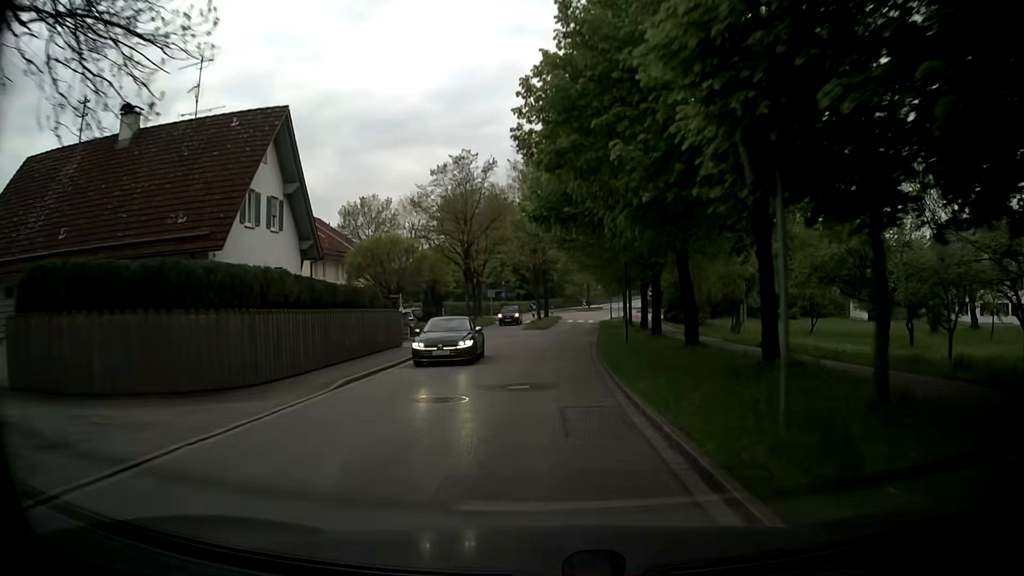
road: tertiary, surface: asphalt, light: Day
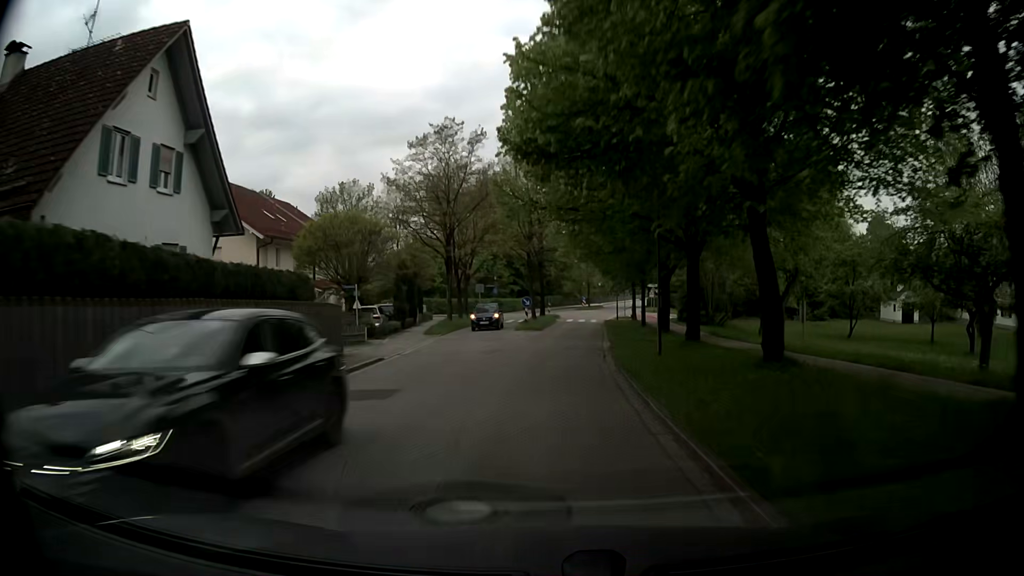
(-0.1, +8.5) m; 0°
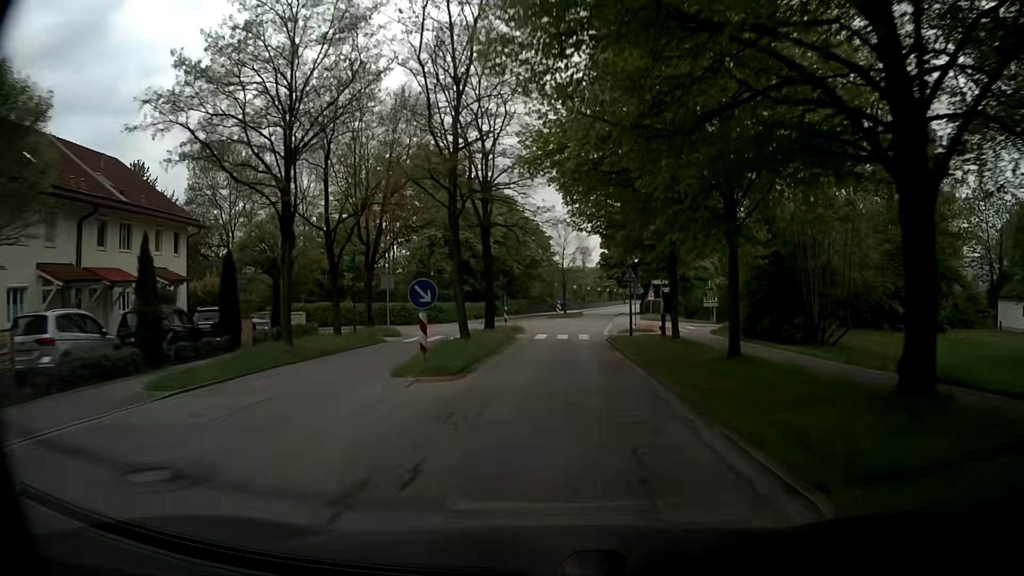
(+0.3, +25.2) m; +3°
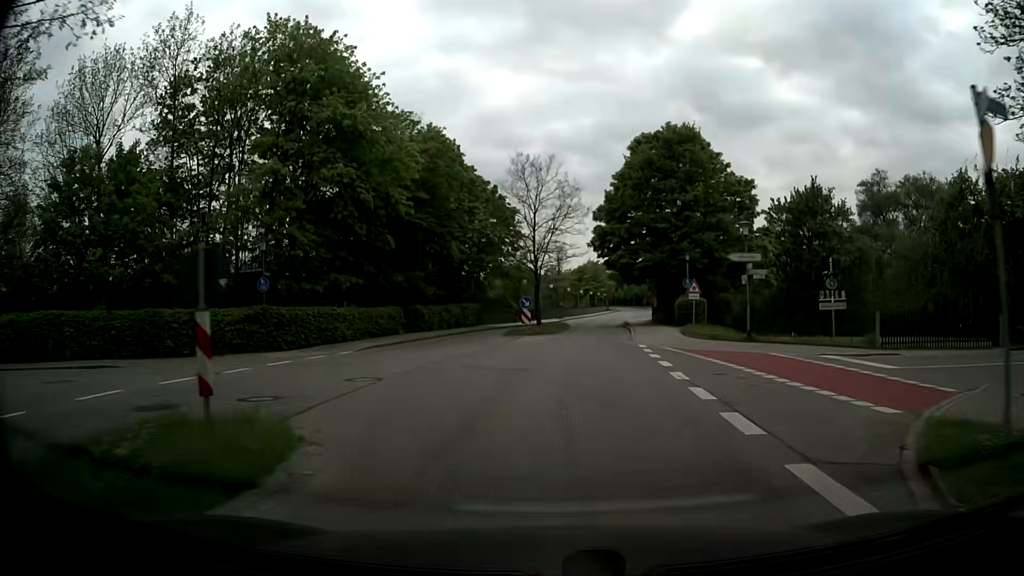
(+0.4, +30.3) m; +3°
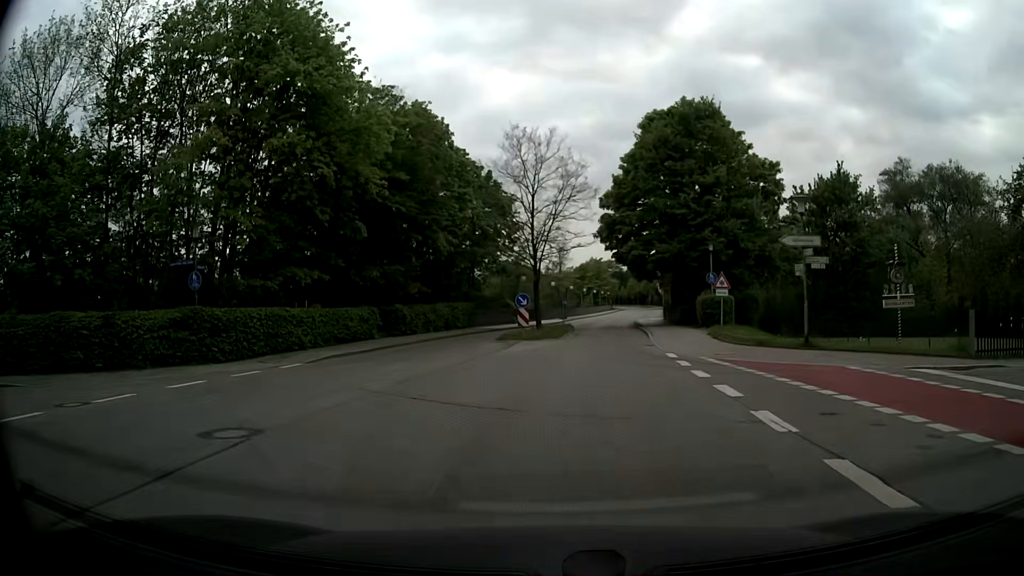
(0.0, +5.7) m; -1°
